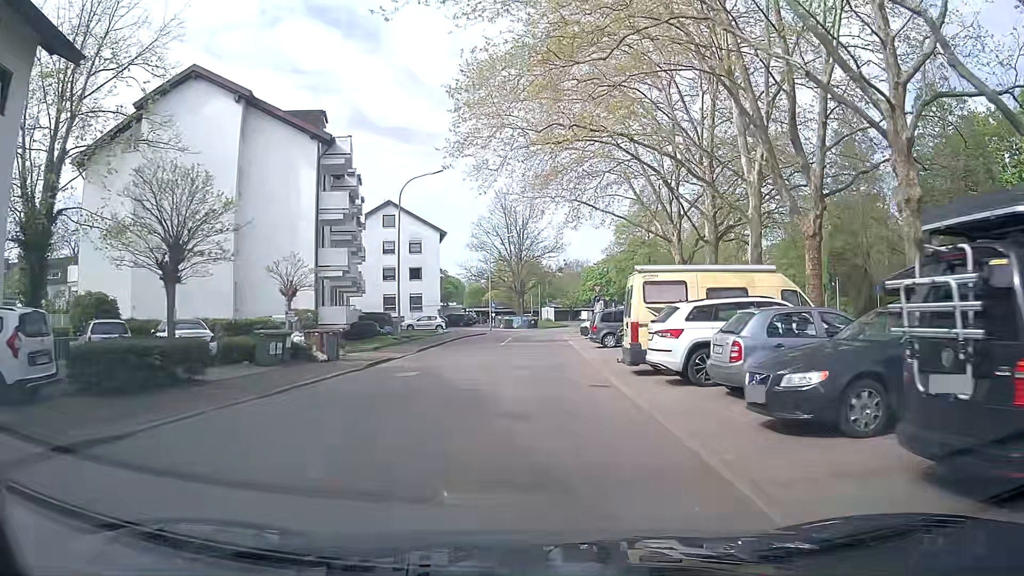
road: residential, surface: asphalt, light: Day
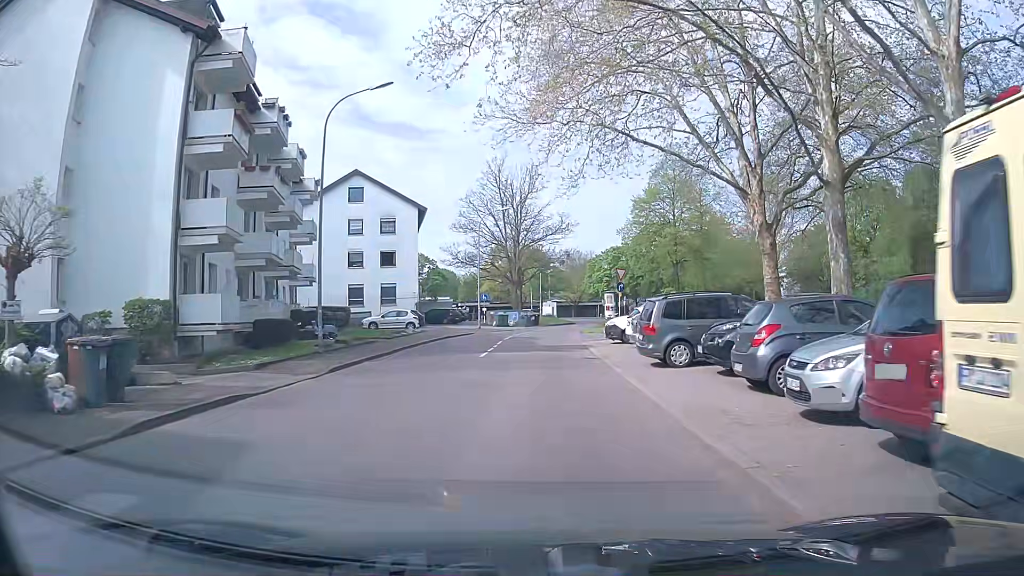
(-0.2, +13.7) m; 0°
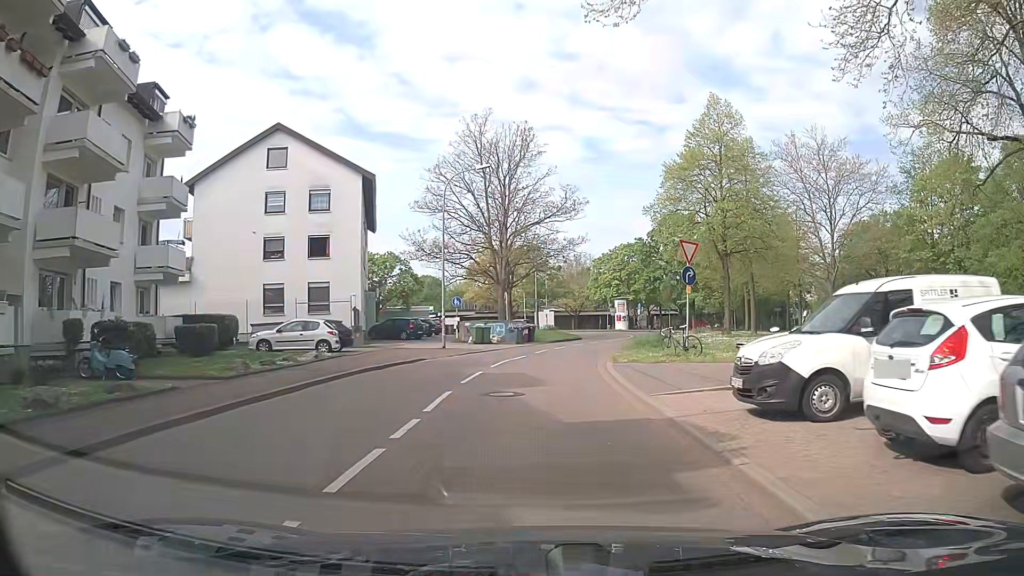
(0.0, +17.8) m; -1°
(0, +10) (+1, +20) (+3, +30) (+6, +39) (+10, +48) (+10, +58) (+6, +67) (-3, +72) (-12, +73) (-22, +71) m
